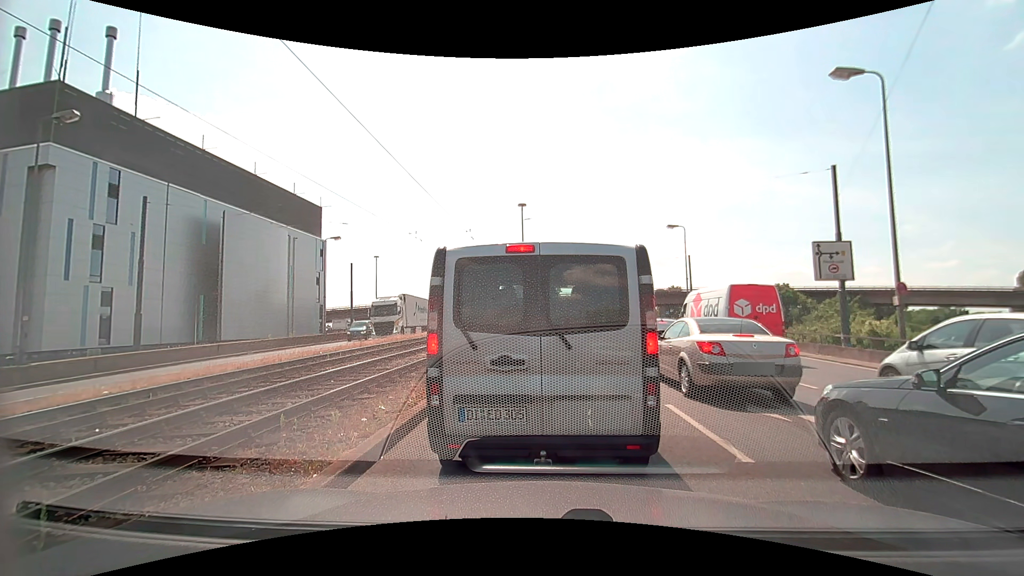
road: primary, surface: asphalt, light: Day
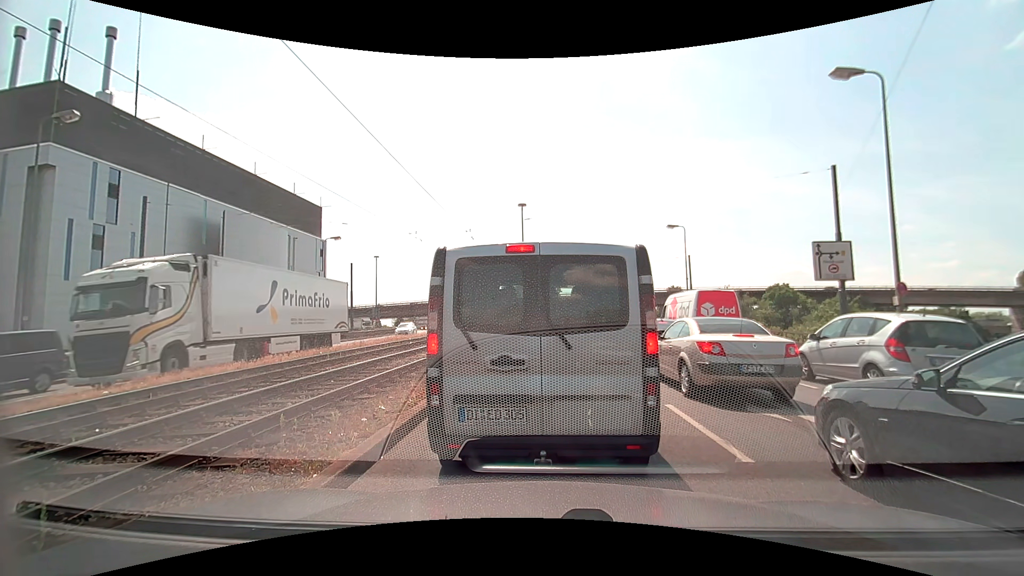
(0.0, 0.0) m; 0°
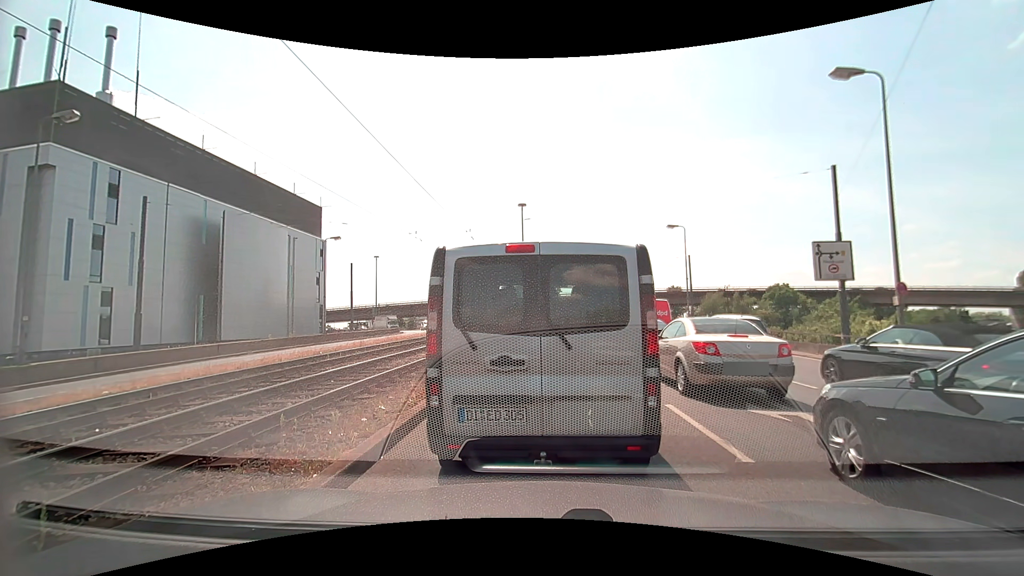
(0.0, 0.0) m; 0°
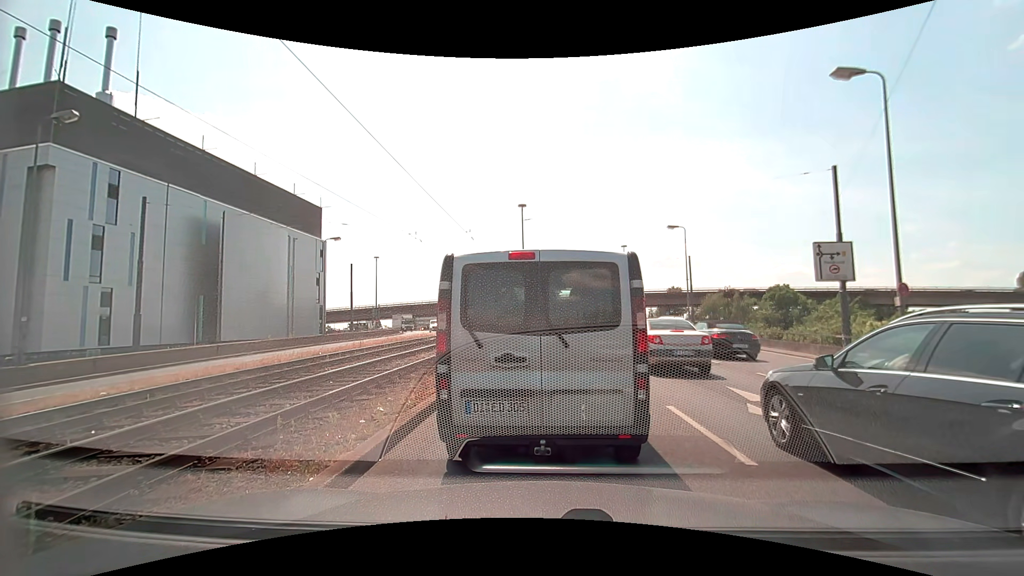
(0.0, +0.1) m; 0°
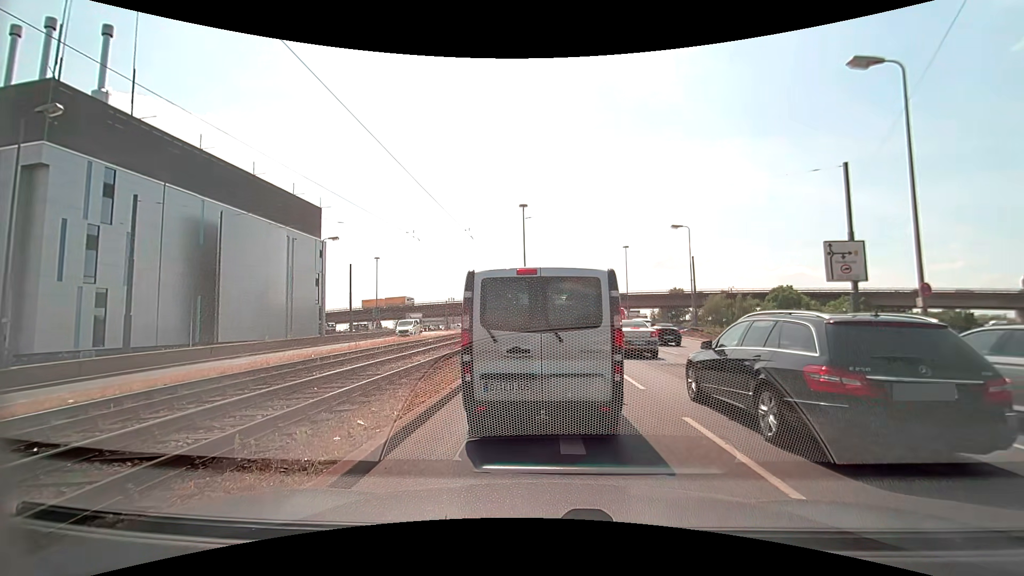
(0.0, +0.8) m; 0°
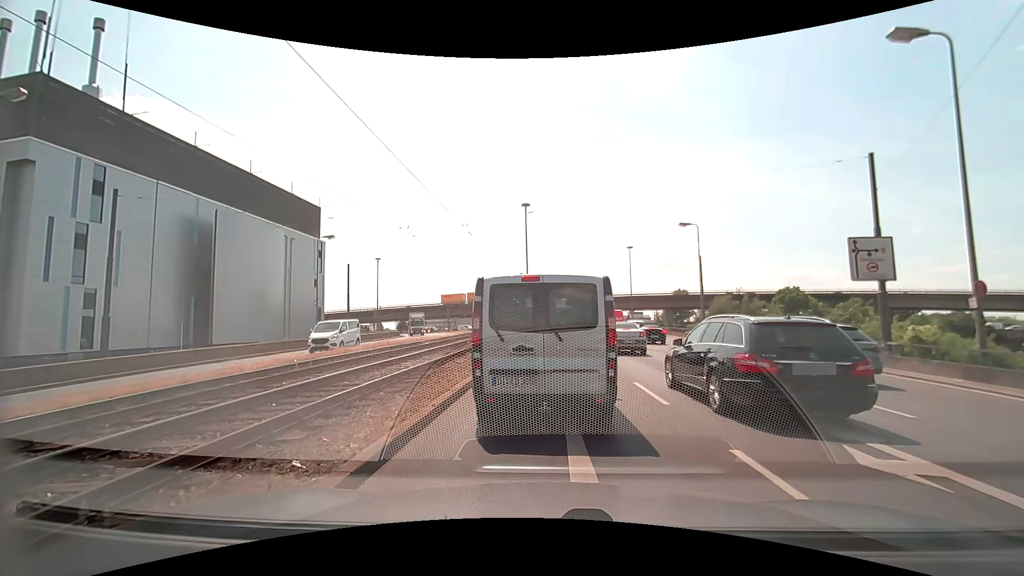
(0.0, +1.7) m; -1°
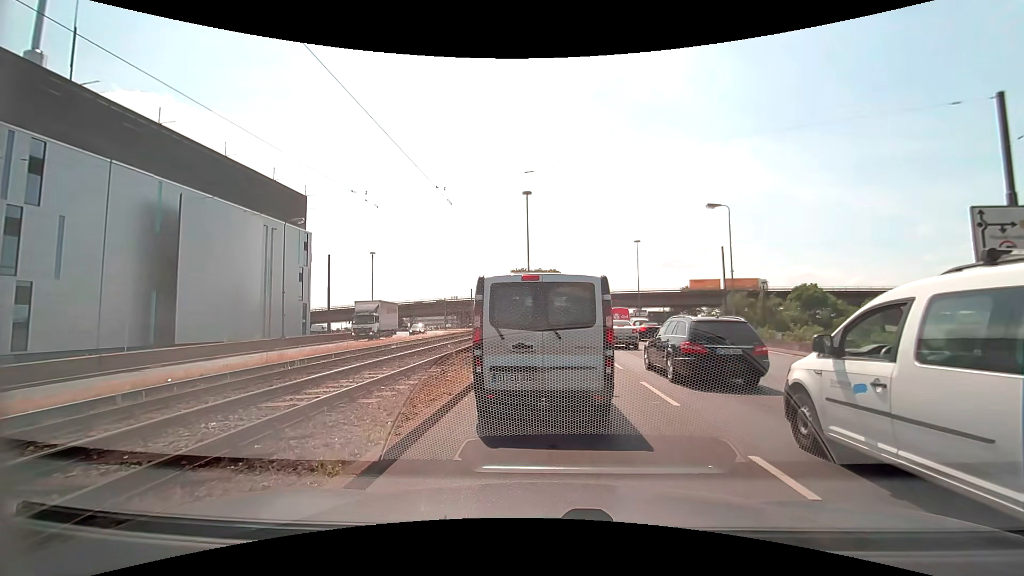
(0.0, +6.3) m; 0°
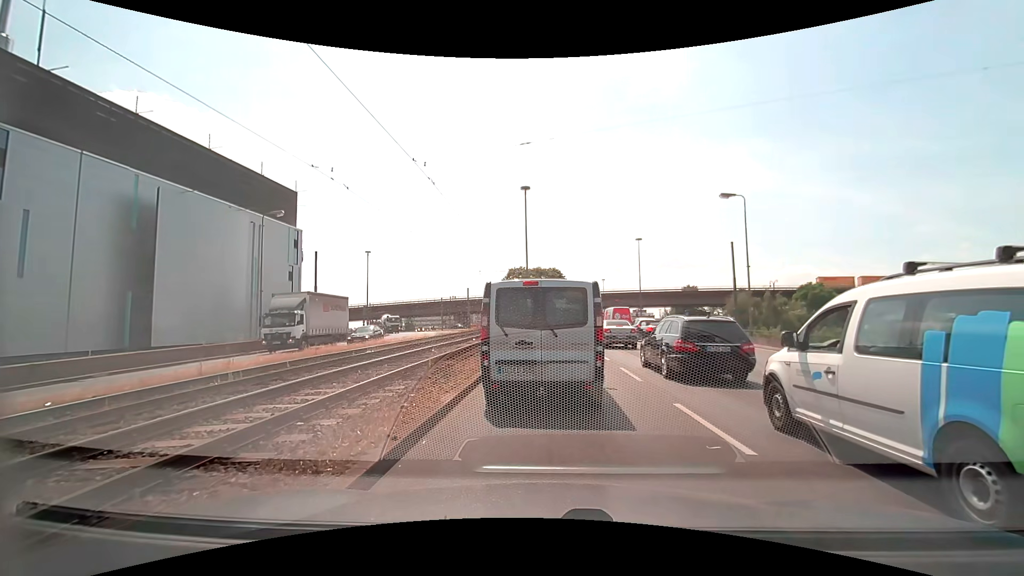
(0.0, +3.0) m; -1°
